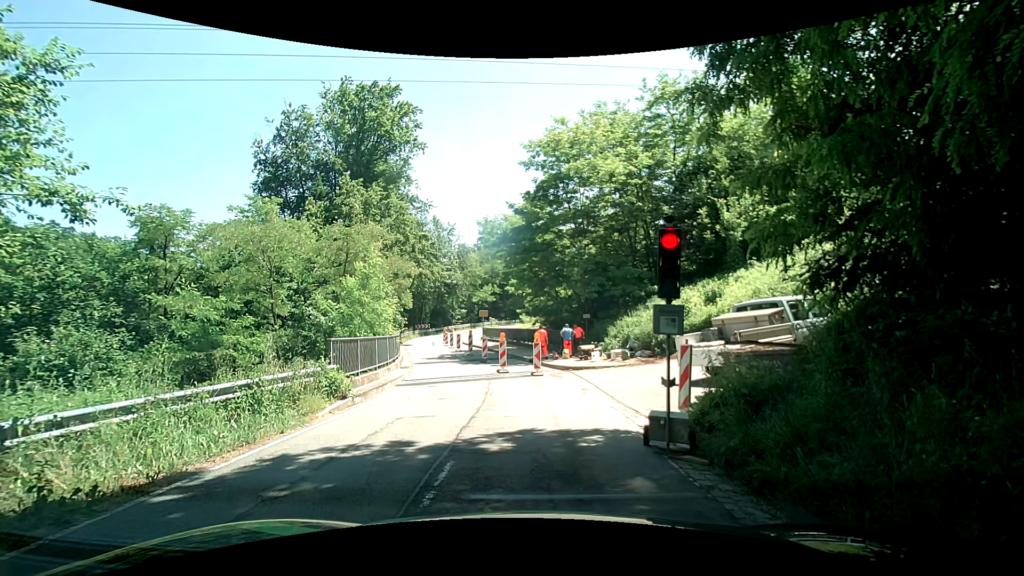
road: tertiary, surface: asphalt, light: Day
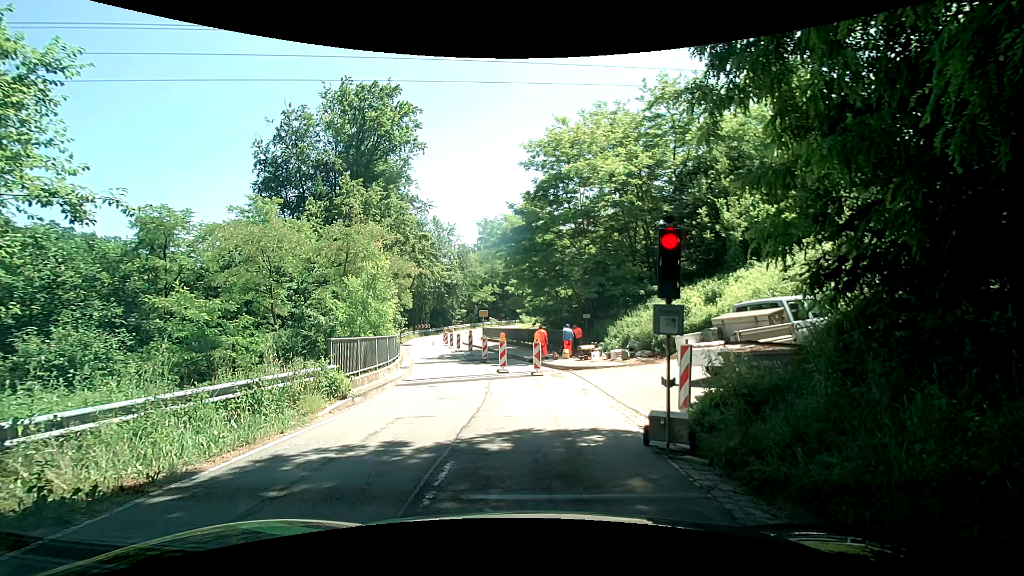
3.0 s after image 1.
(0.0, 0.0) m; 0°
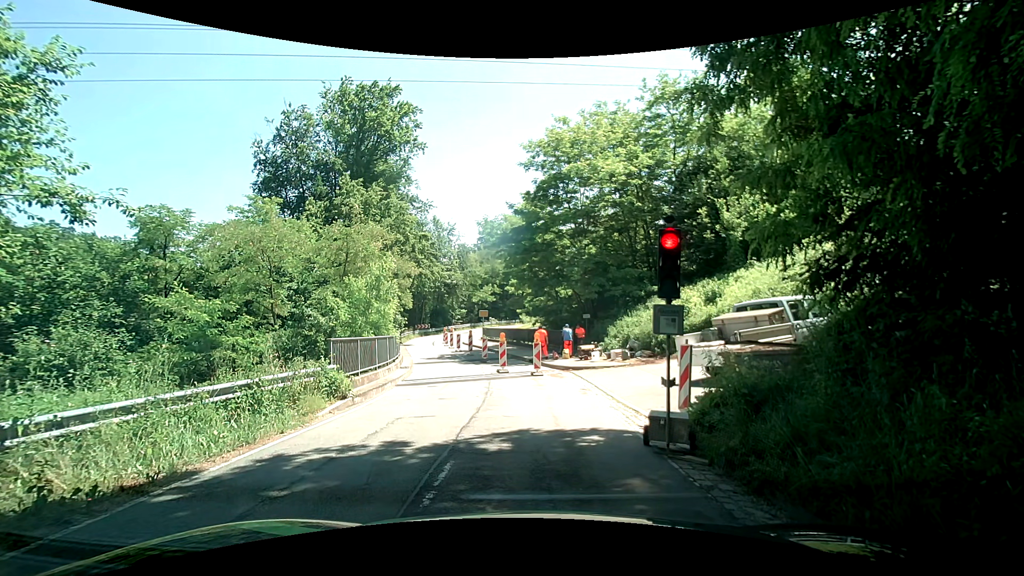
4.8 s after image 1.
(0.0, 0.0) m; 0°
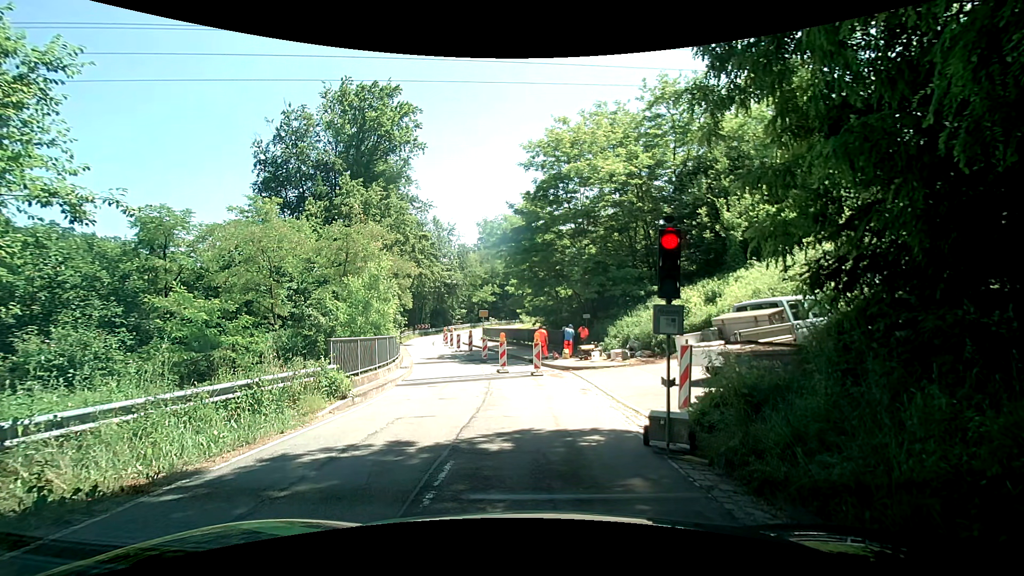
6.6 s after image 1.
(0.0, 0.0) m; 0°
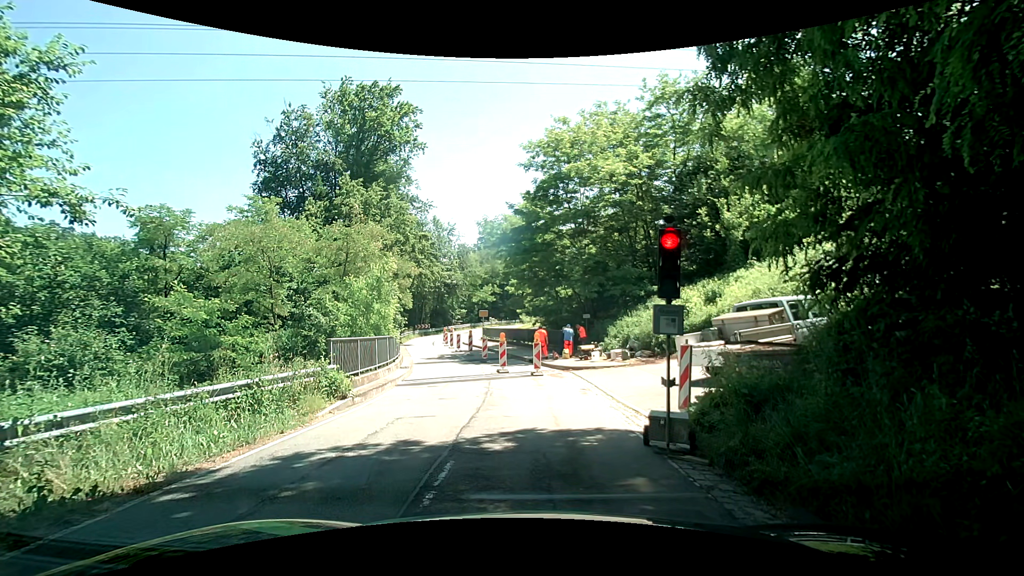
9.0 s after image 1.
(0.0, 0.0) m; 0°
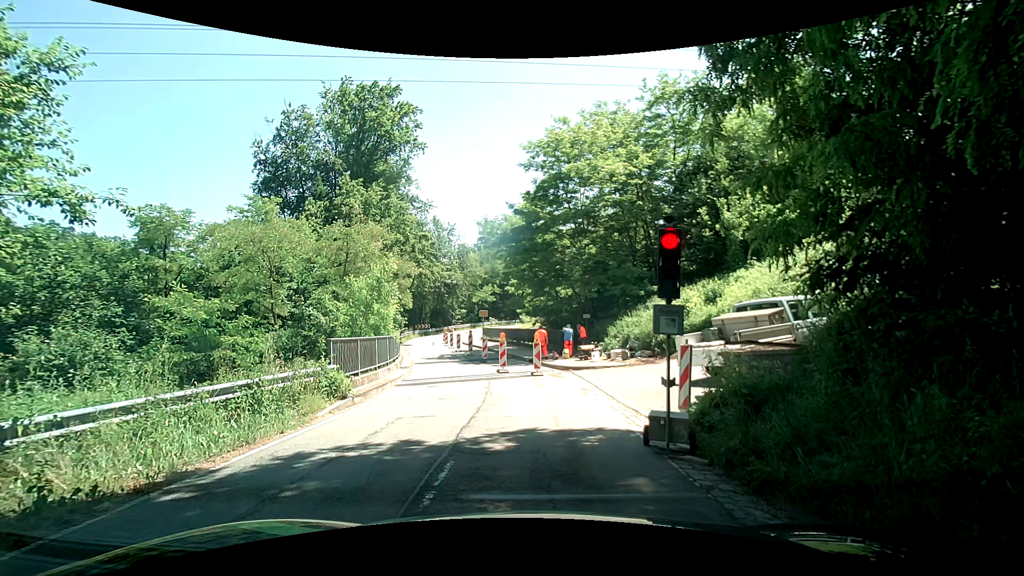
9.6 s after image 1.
(0.0, 0.0) m; 0°
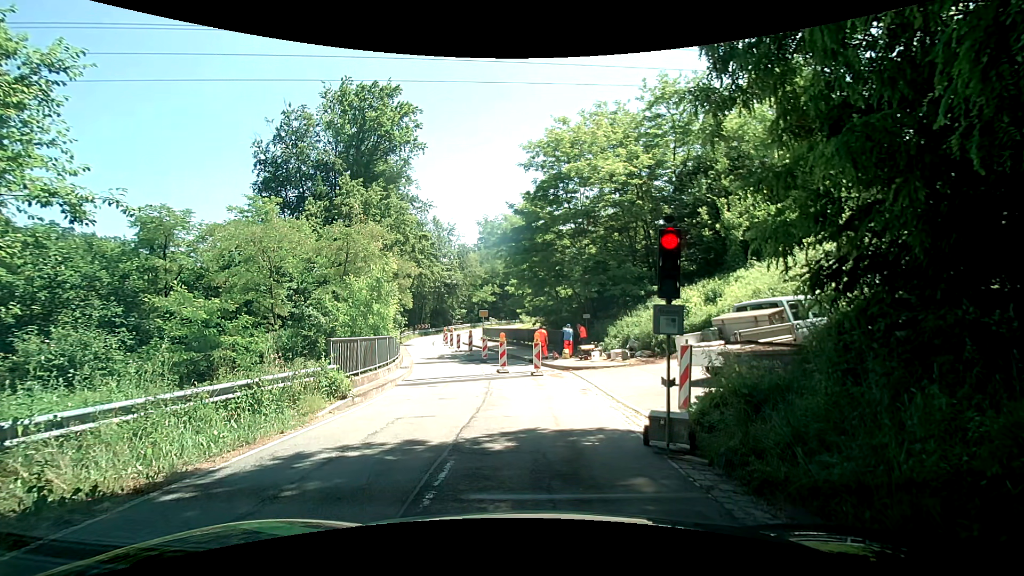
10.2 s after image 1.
(0.0, 0.0) m; 0°
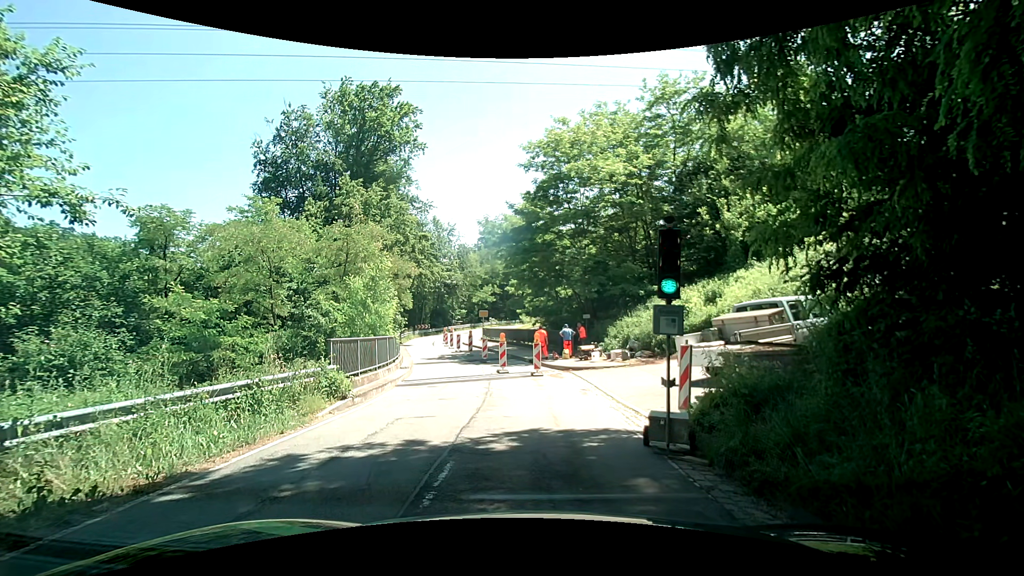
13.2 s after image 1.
(0.0, 0.0) m; 0°
(0, +10) (-2, +20) (-4, +30) (-6, +39) (-8, +49) (-9, +59) (-7, +69) (-2, +78) (+3, +86) (+8, +95) m
